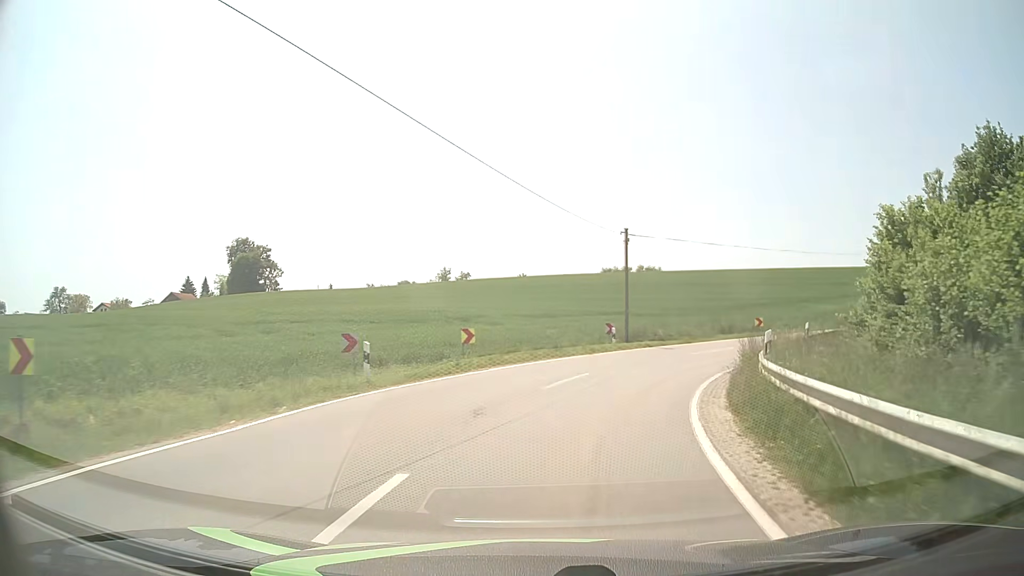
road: tertiary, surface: asphalt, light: Day
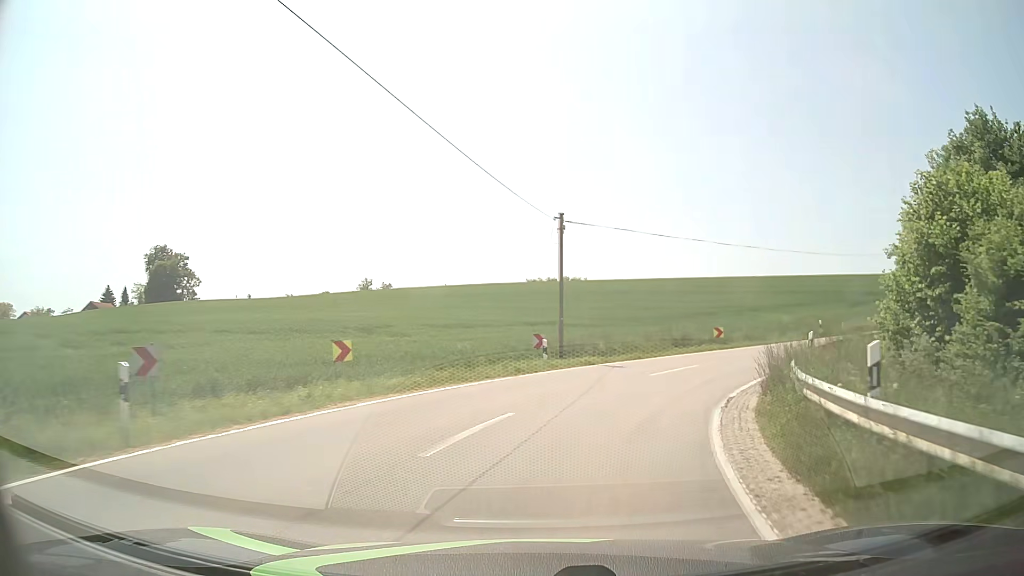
(+0.3, +6.8) m; +6°
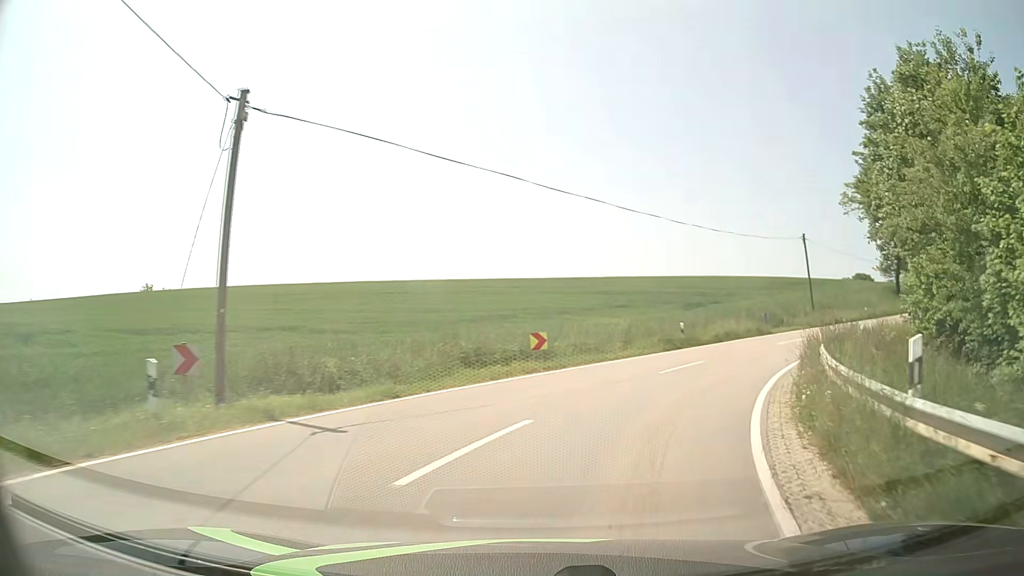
(+1.8, +13.2) m; +17°
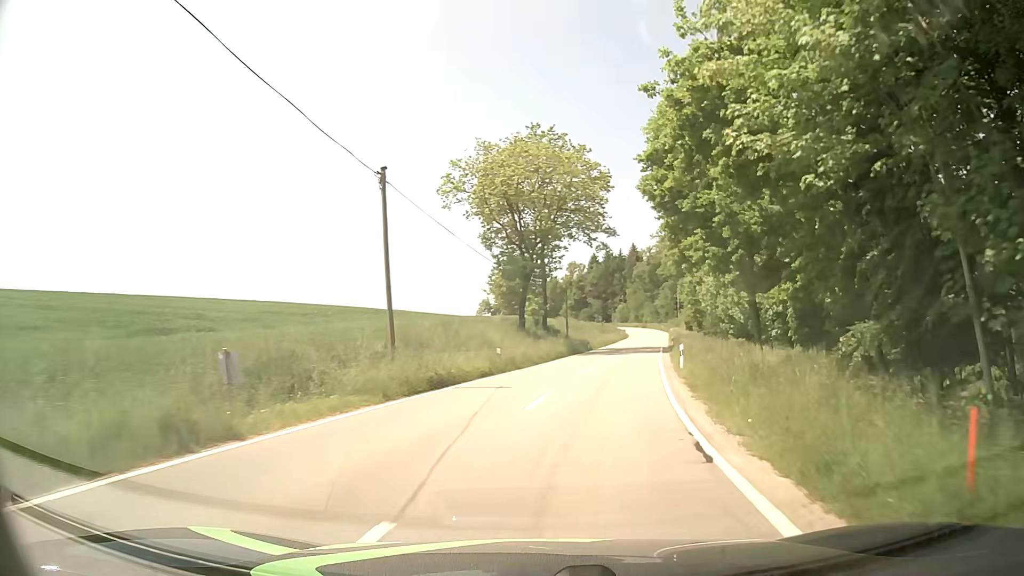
(+10.0, +25.6) m; +38°
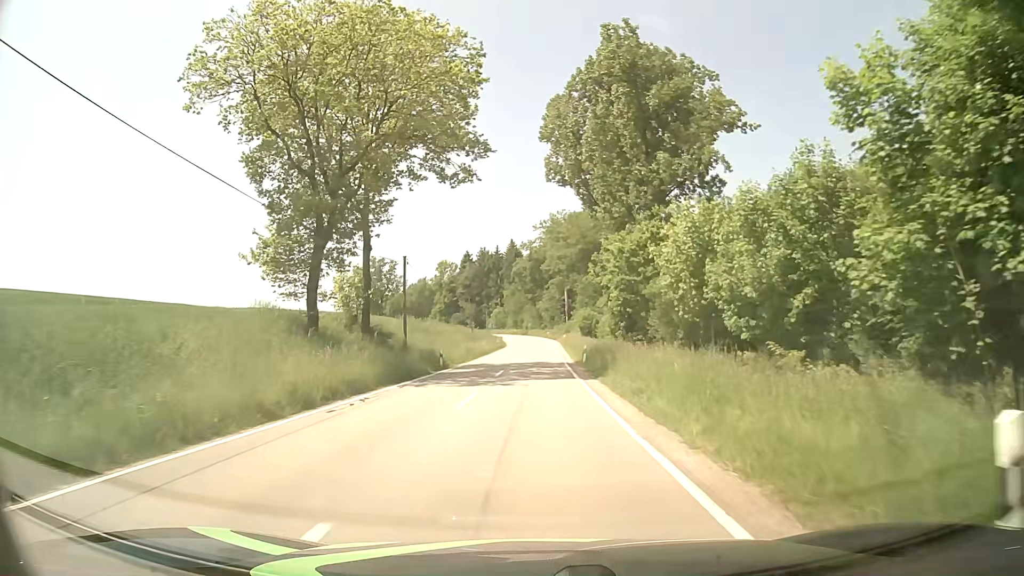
(+3.2, +24.1) m; +11°
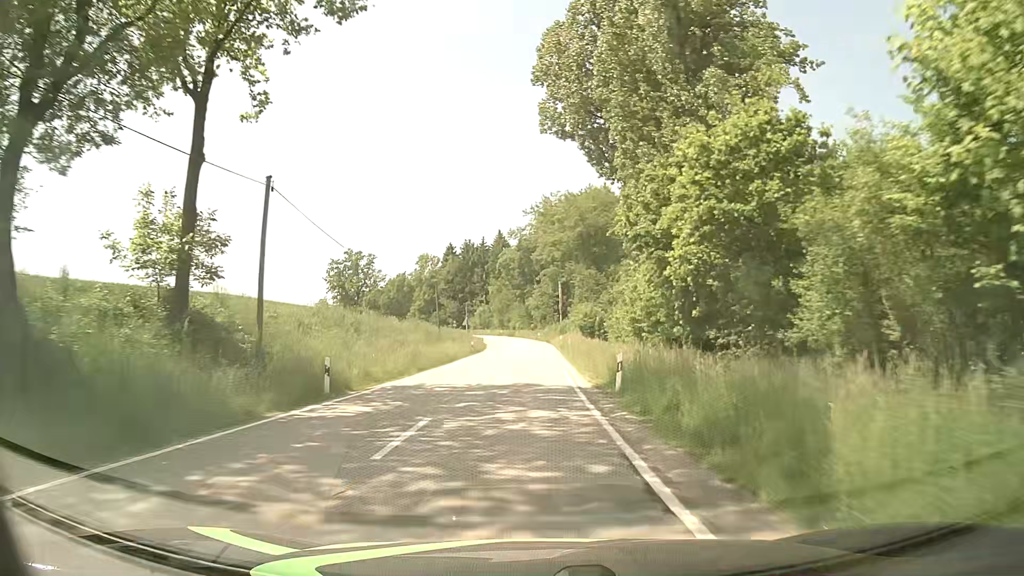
(+0.2, +17.9) m; +1°
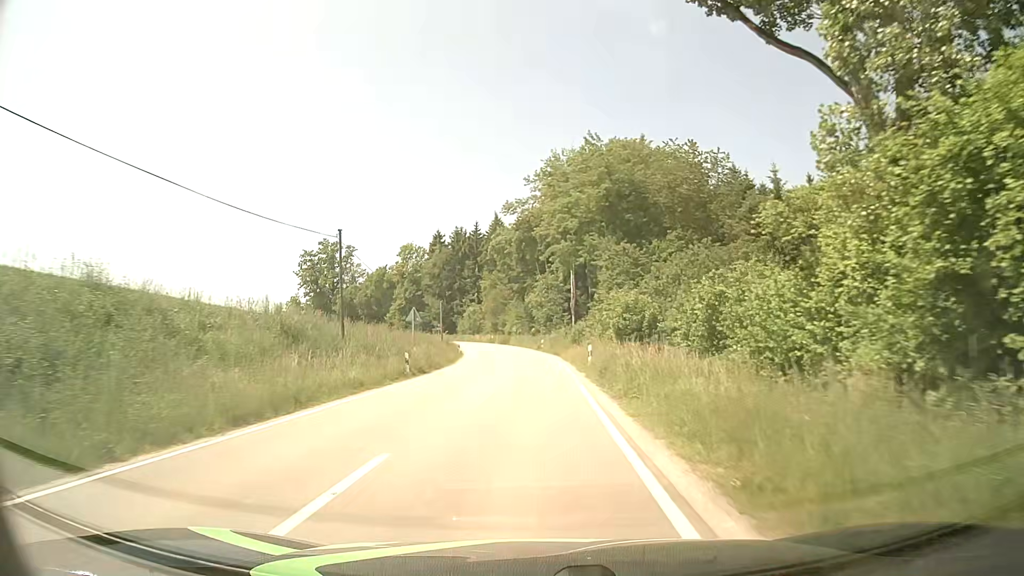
(-0.1, +28.3) m; 0°
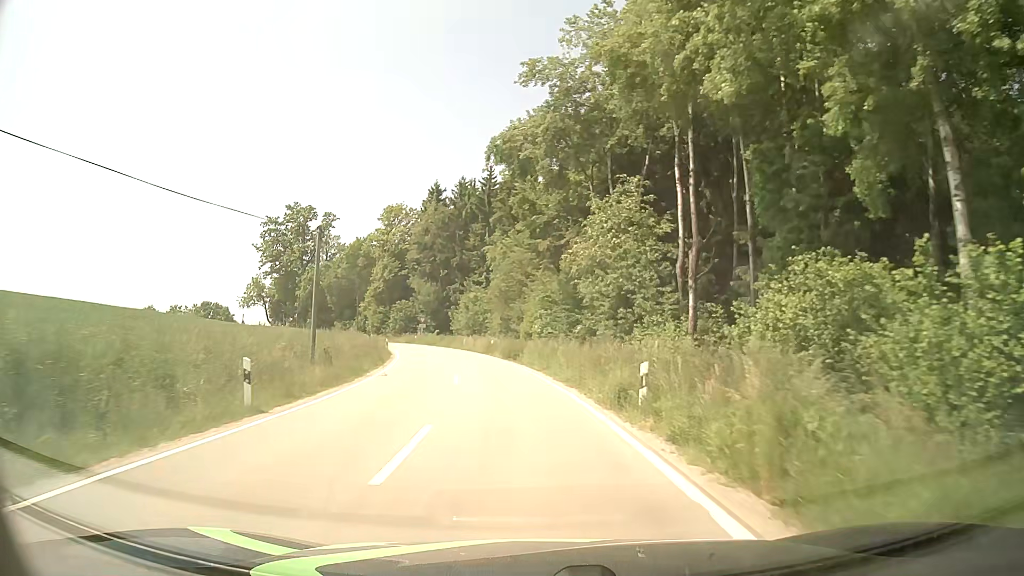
(-1.0, +46.3) m; -3°
